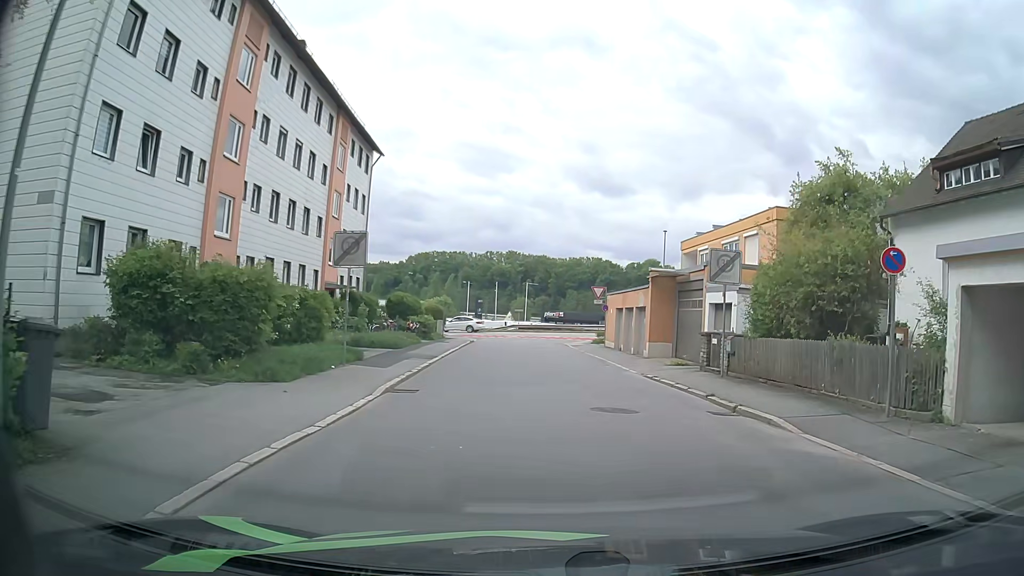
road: residential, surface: asphalt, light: Day
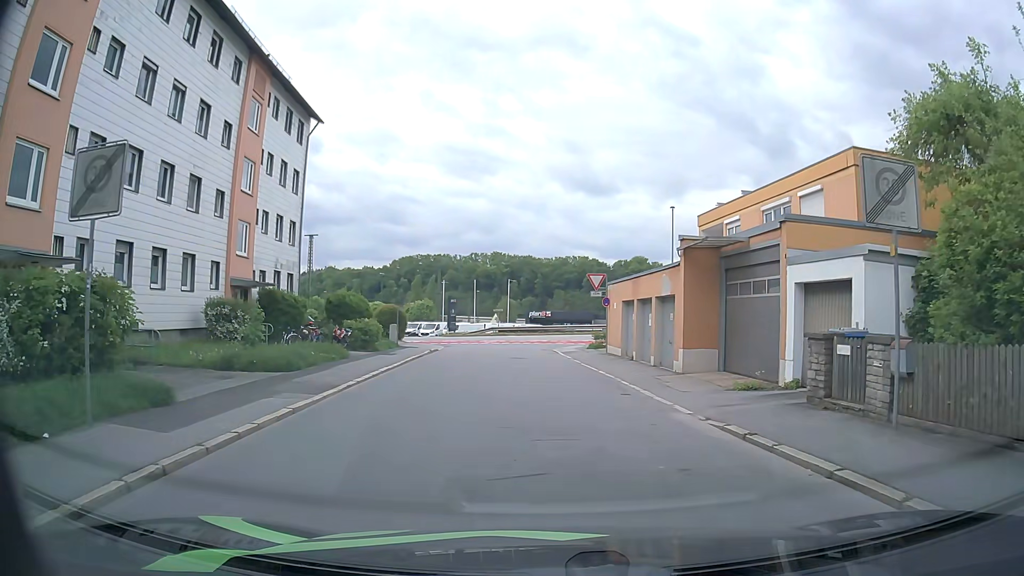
(+0.3, +9.8) m; +2°
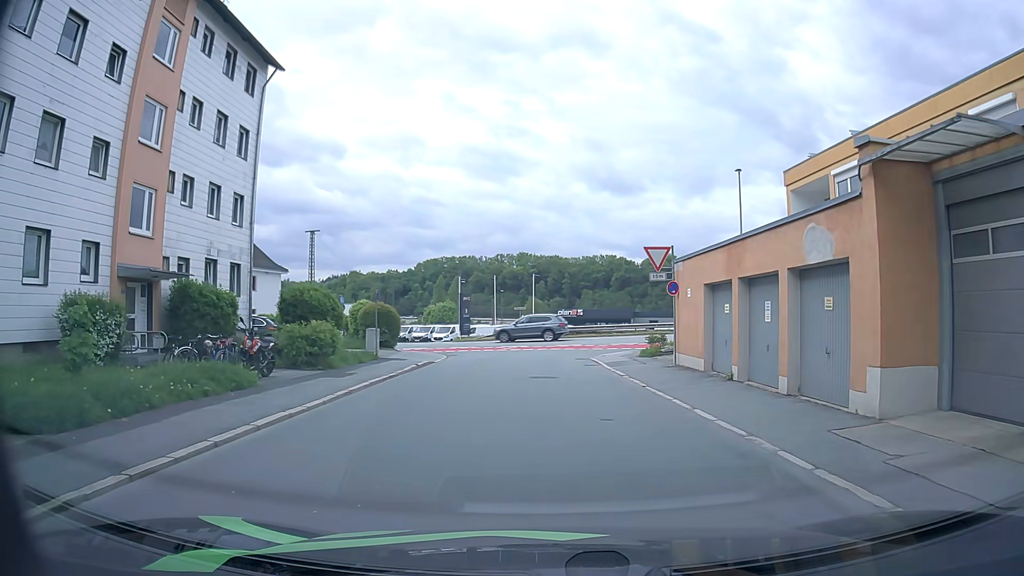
(-0.3, +9.8) m; -3°
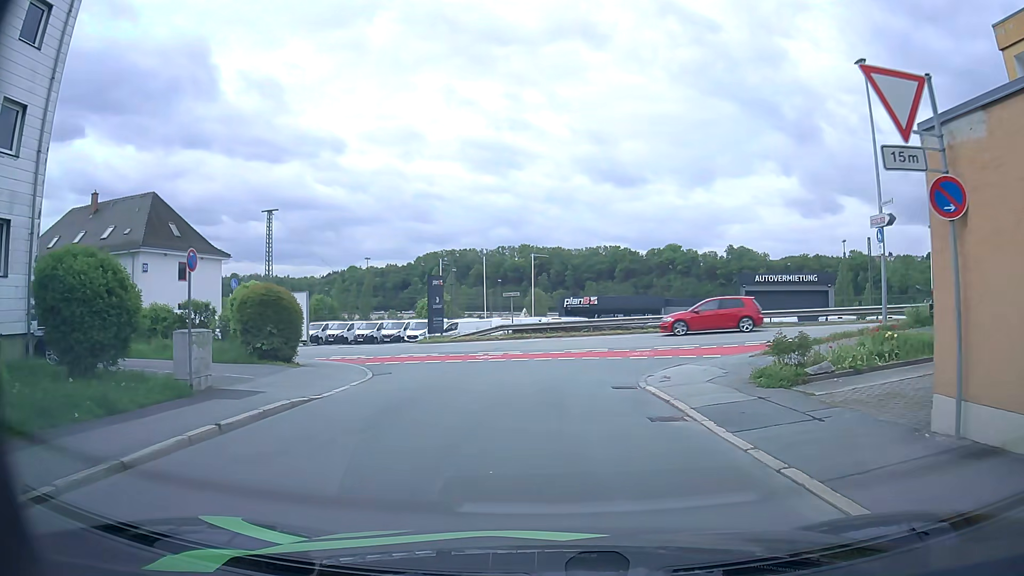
(-0.1, +14.1) m; 0°
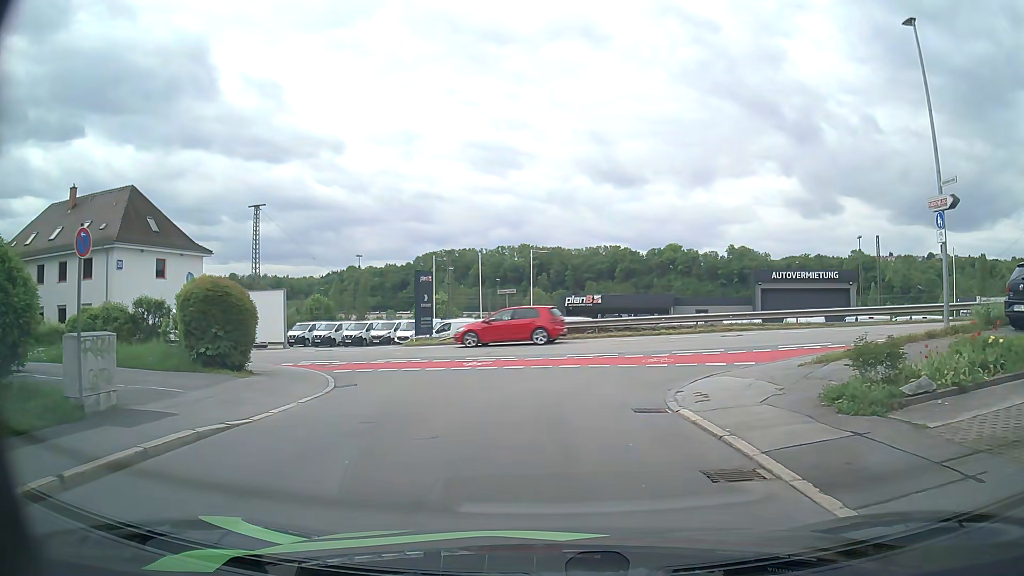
(0.0, +3.3) m; +1°
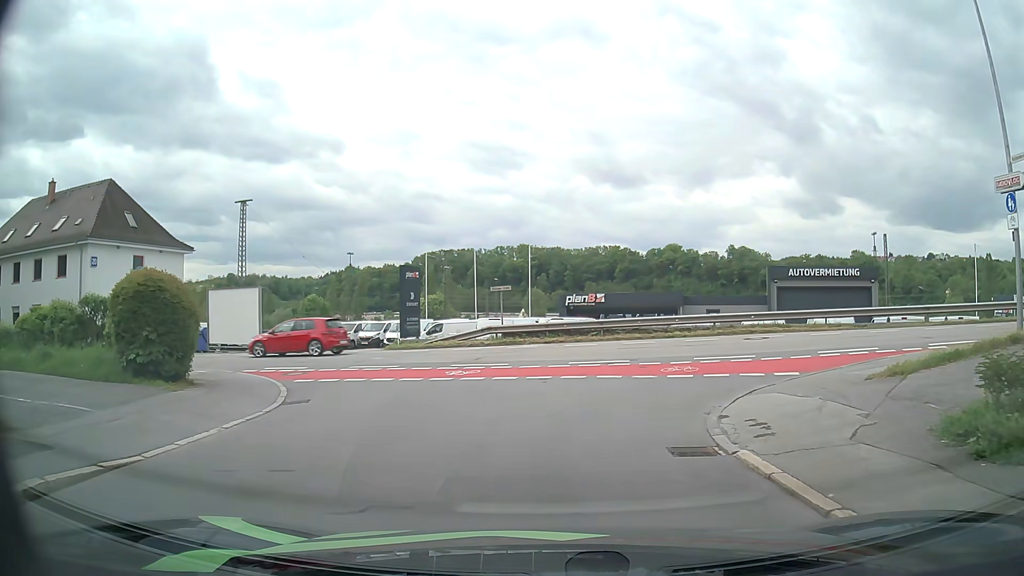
(0.0, +3.0) m; 0°
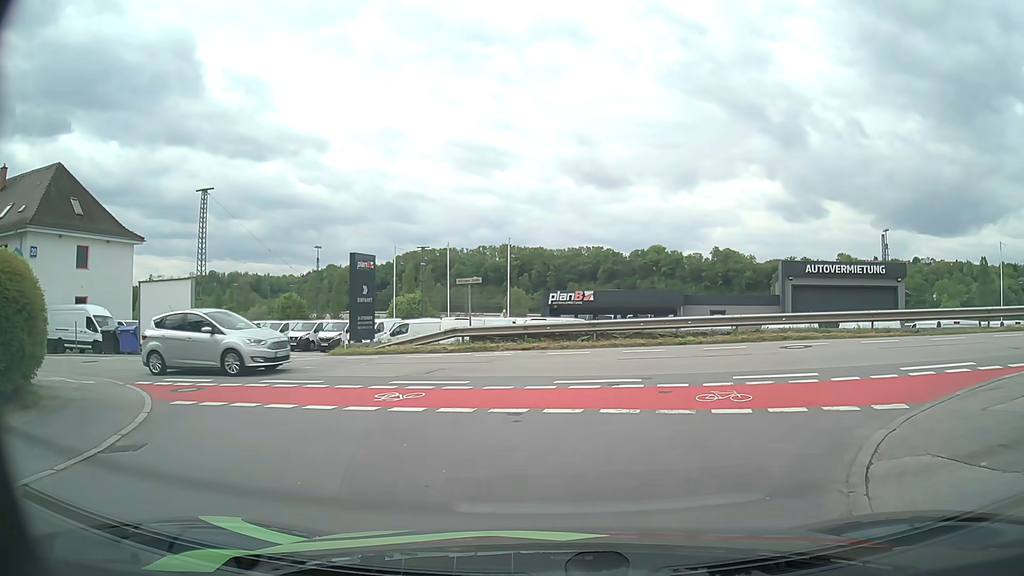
(-0.1, +4.8) m; +1°
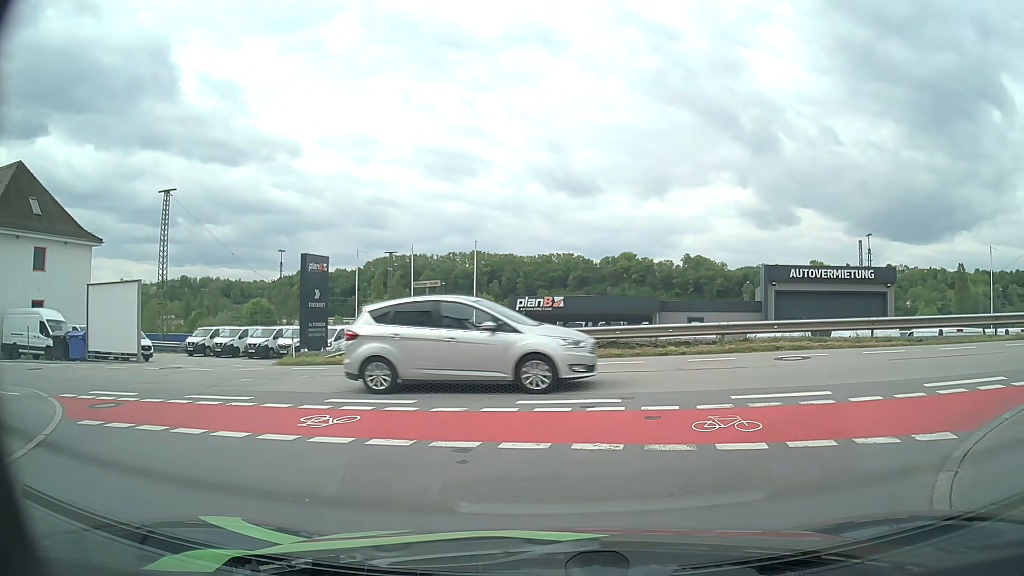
(0.0, +1.9) m; +2°
(+3, +9) (+12, +12) (+22, +10) (+32, +8) (+42, +5) (+51, +3) (+61, 0) (+71, -3) (+80, -5) (+90, -8) m
